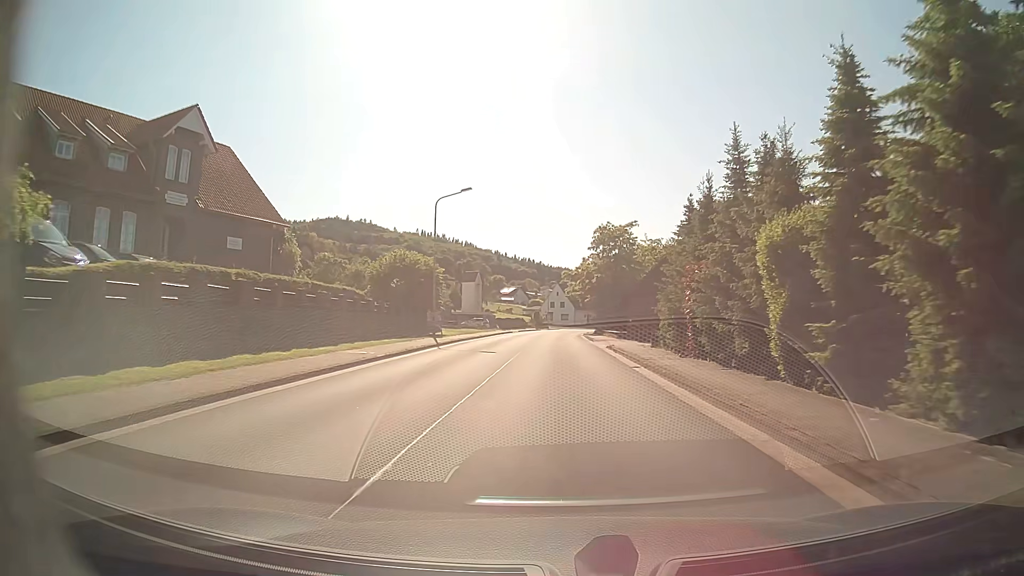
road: tertiary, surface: asphalt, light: Day
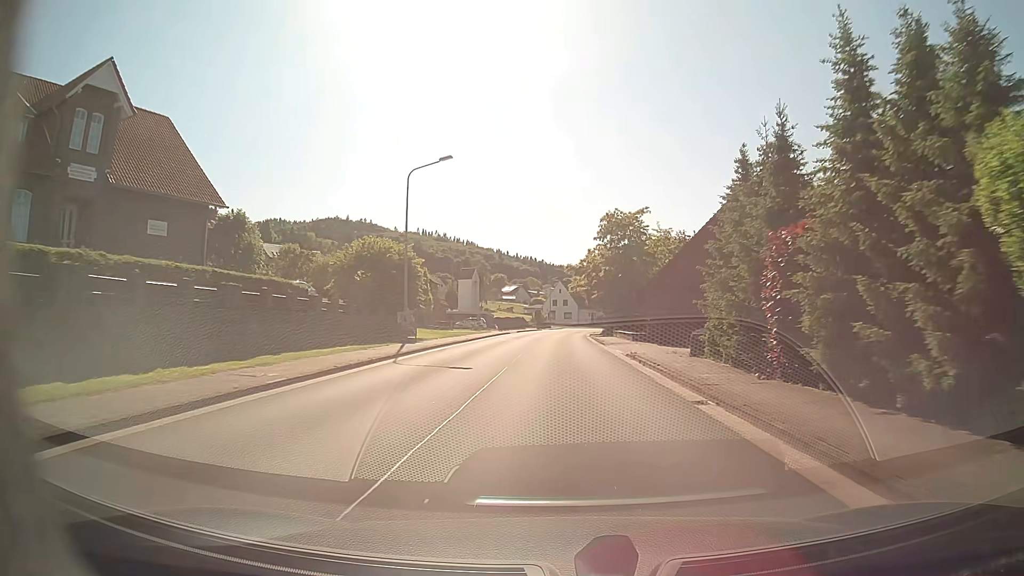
(0.0, +8.2) m; +1°
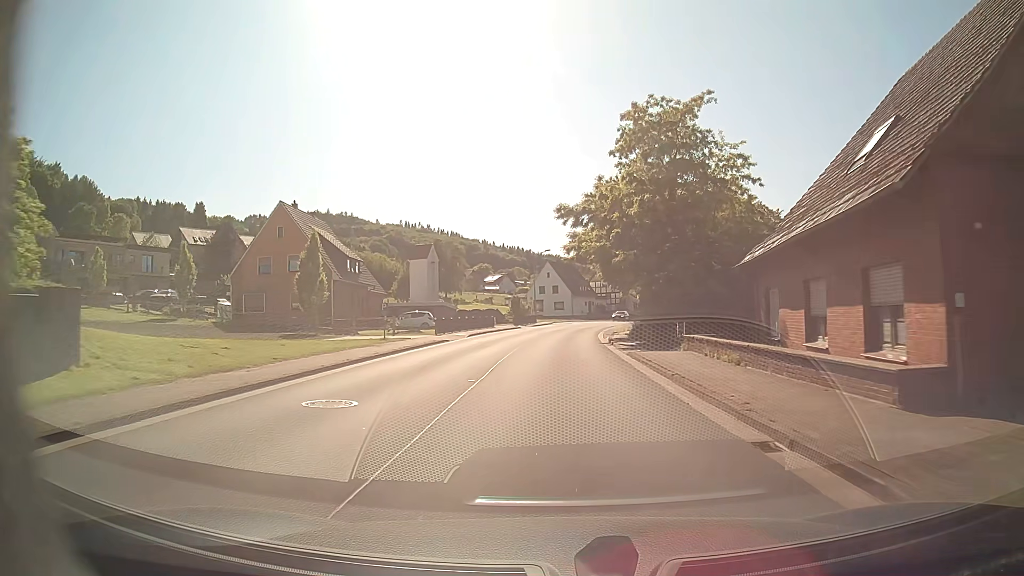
(-0.2, +32.7) m; 0°
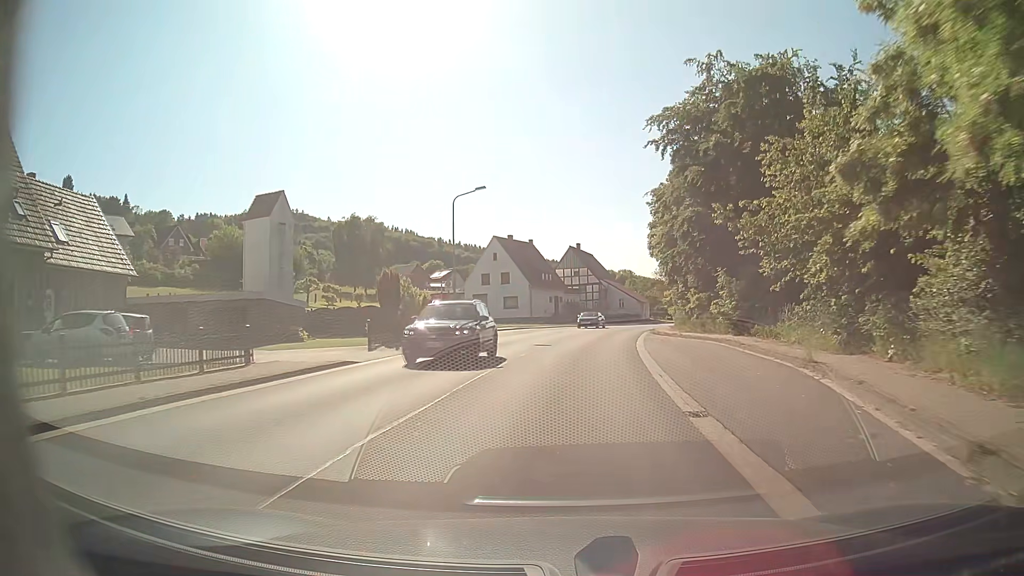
(+0.8, +40.9) m; +3°
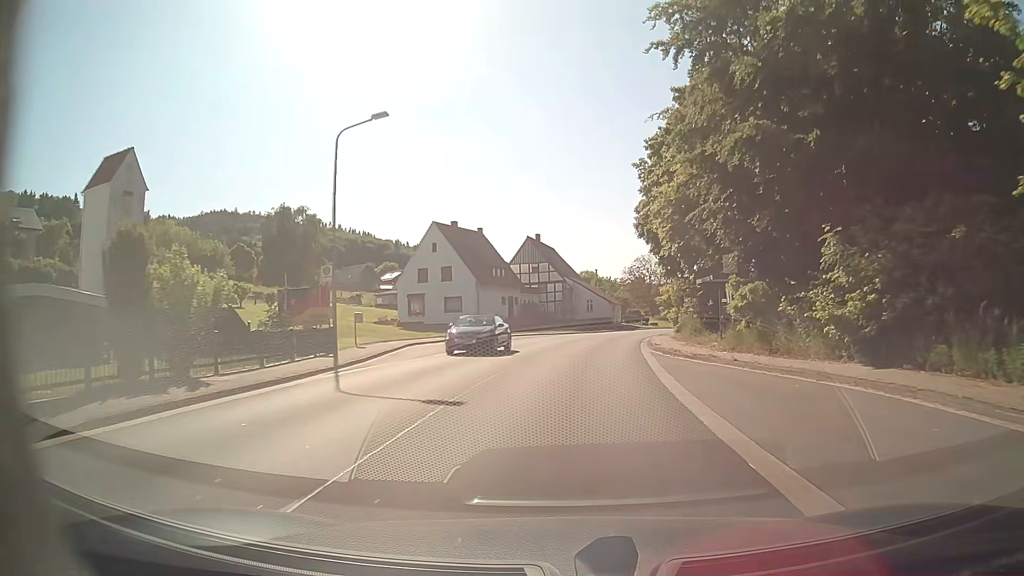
(+0.6, +16.2) m; +4°
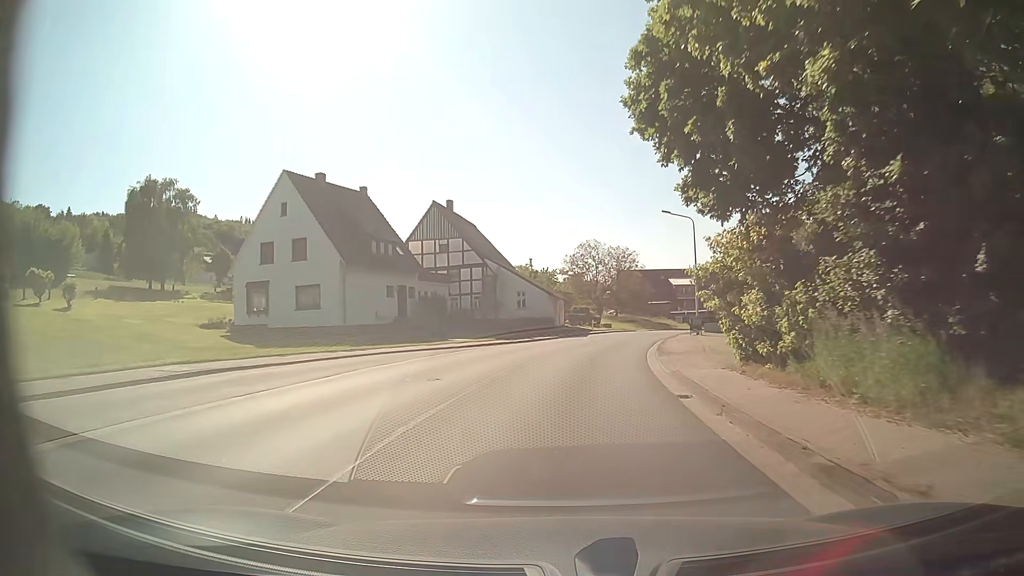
(+1.1, +24.2) m; +5°
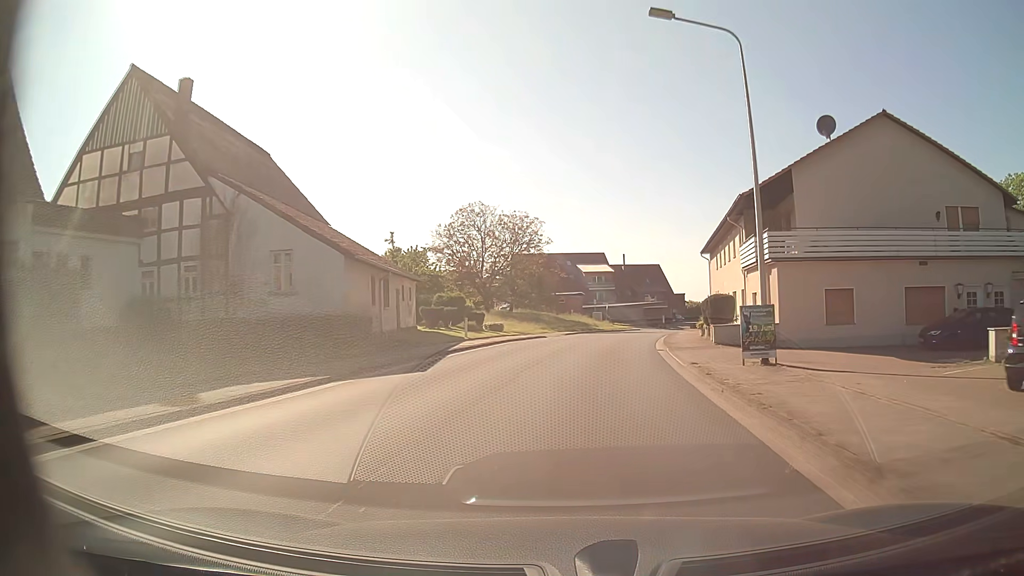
(+2.5, +32.3) m; +9°
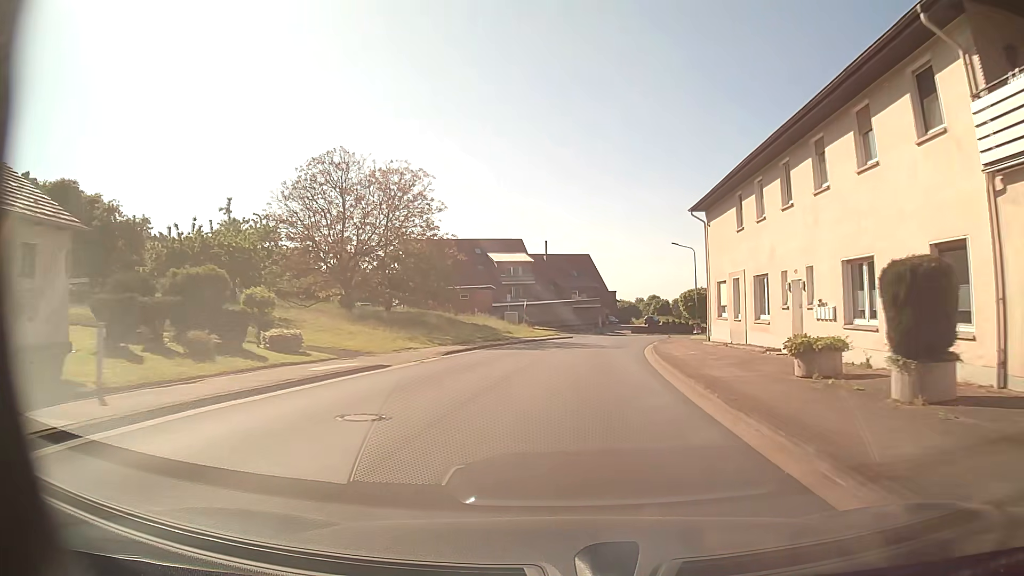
(+1.6, +24.4) m; +7°
(0, +10) (+1, +20) (+2, +30) (+4, +40) (+6, +50) (+8, +59) (+11, +69) (+14, +78) (+18, +88) (+22, +97) m
